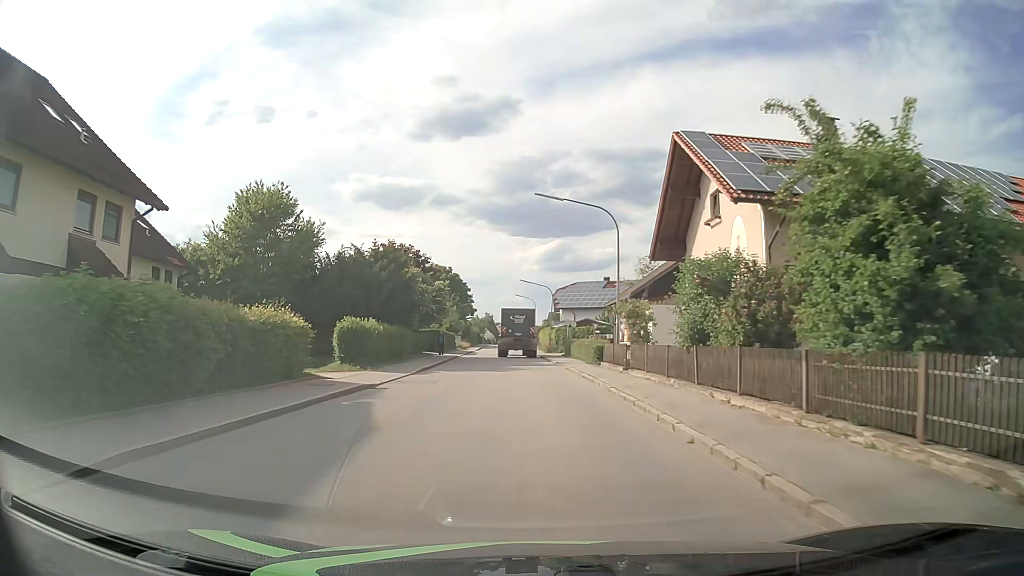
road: tertiary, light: Day
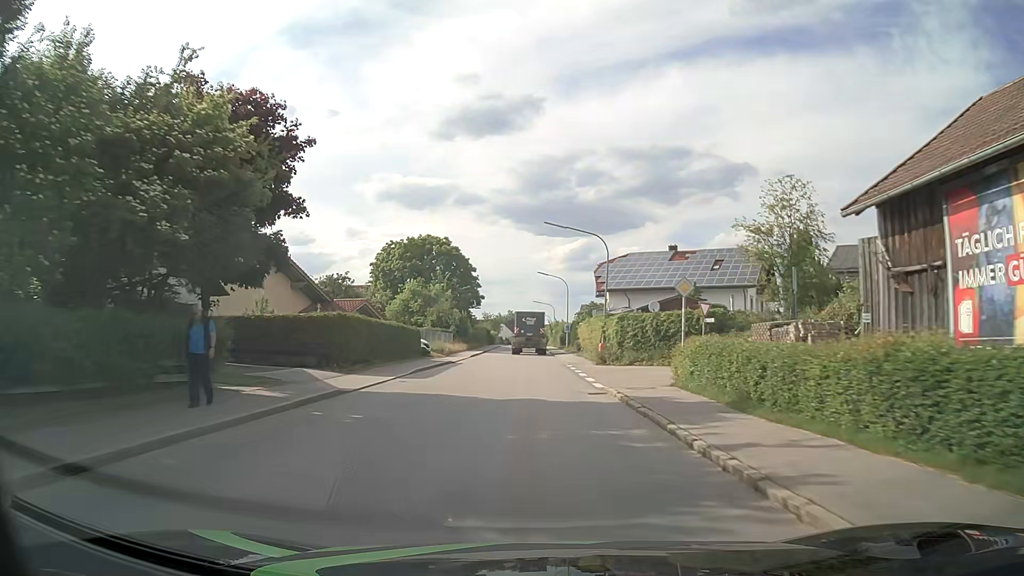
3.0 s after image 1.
(-0.7, +36.0) m; -2°
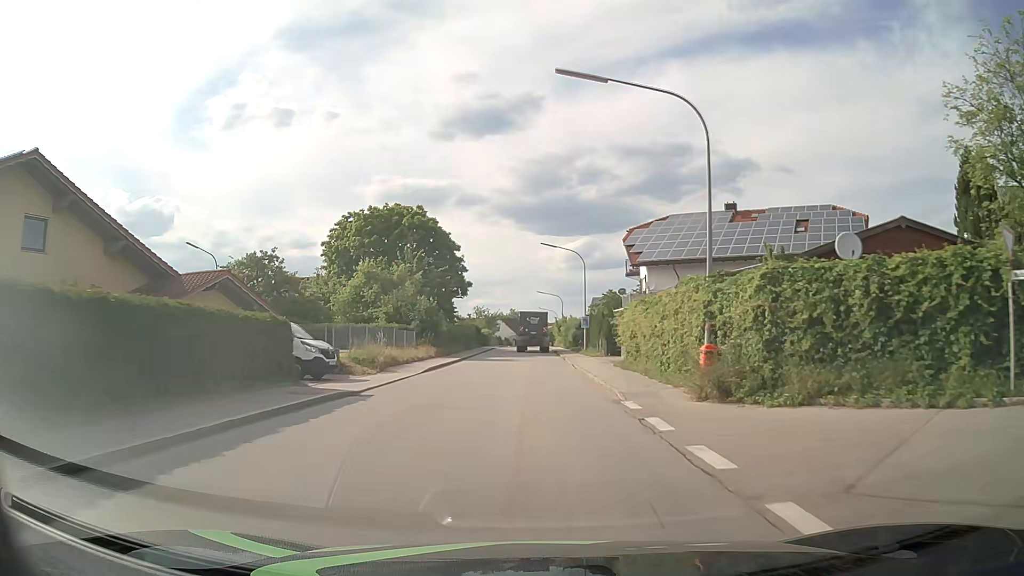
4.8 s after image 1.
(0.0, +21.9) m; 0°
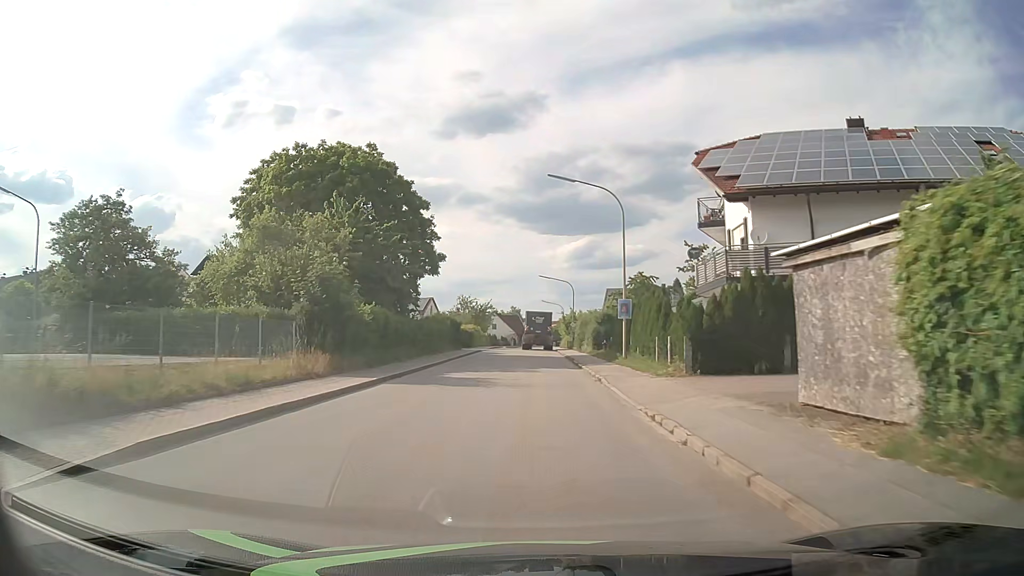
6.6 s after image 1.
(-0.1, +22.0) m; 0°
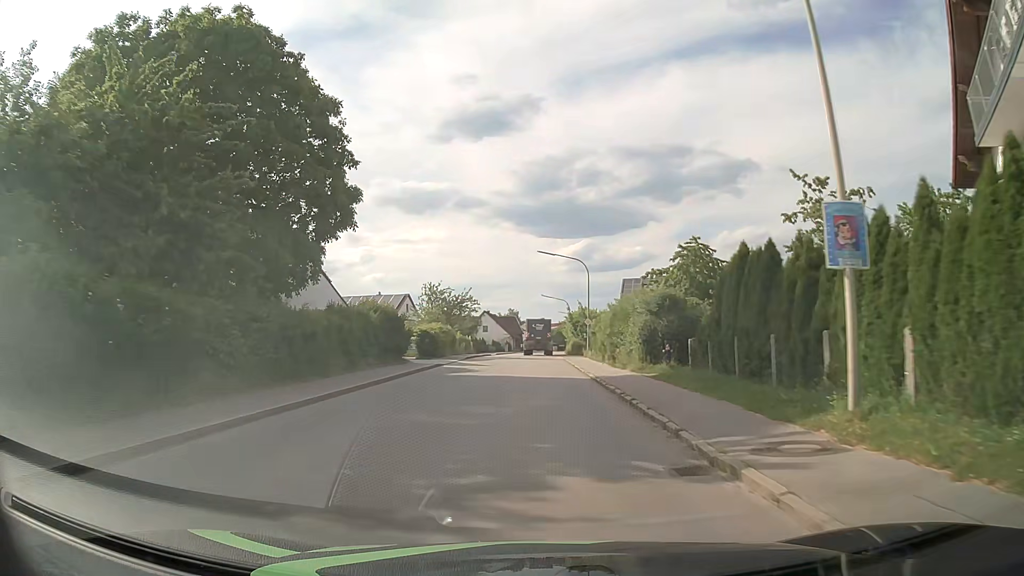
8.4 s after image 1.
(0.0, +22.1) m; -1°
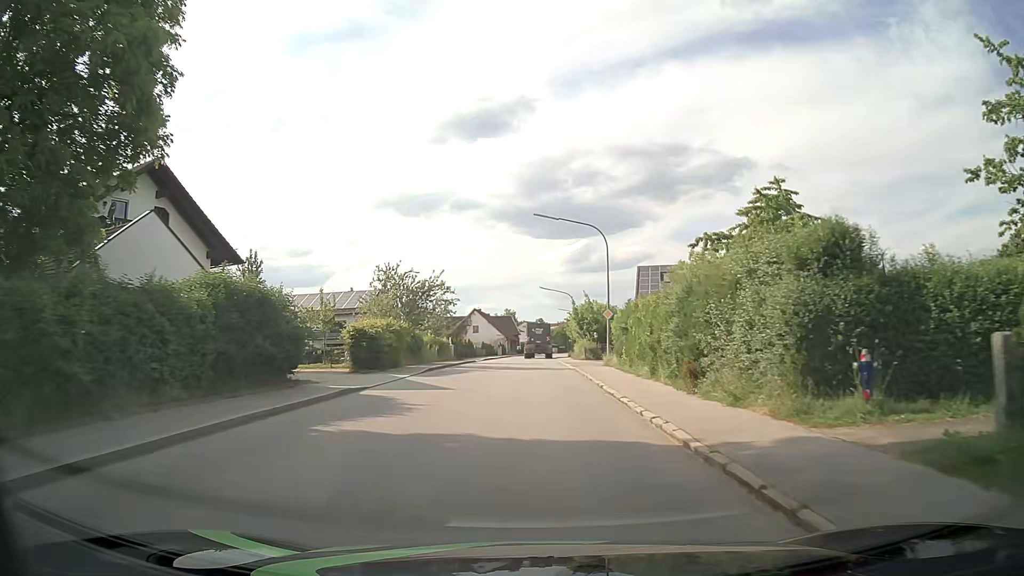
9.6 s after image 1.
(+0.1, +14.7) m; +1°
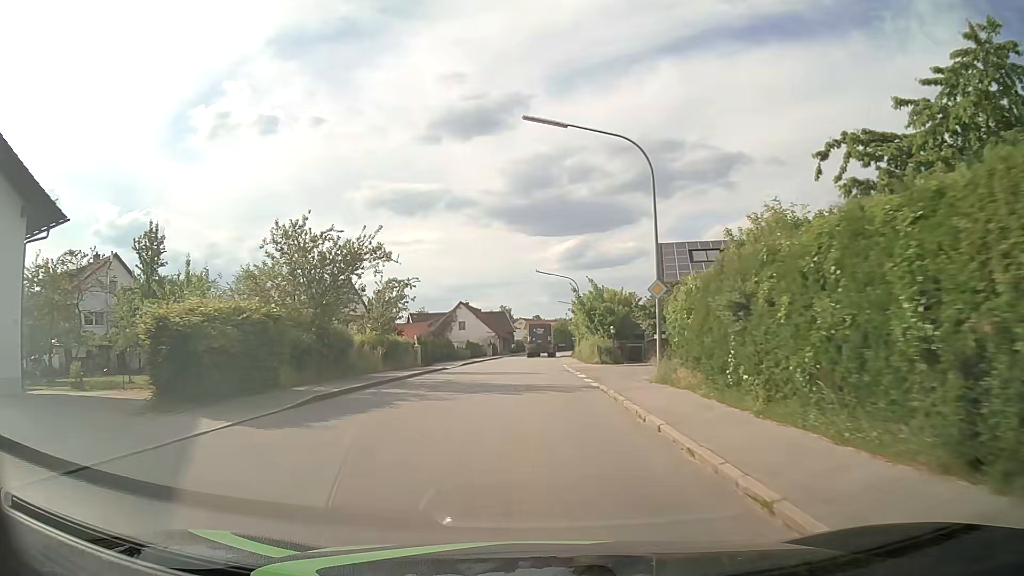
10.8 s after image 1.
(+0.1, +14.7) m; +1°
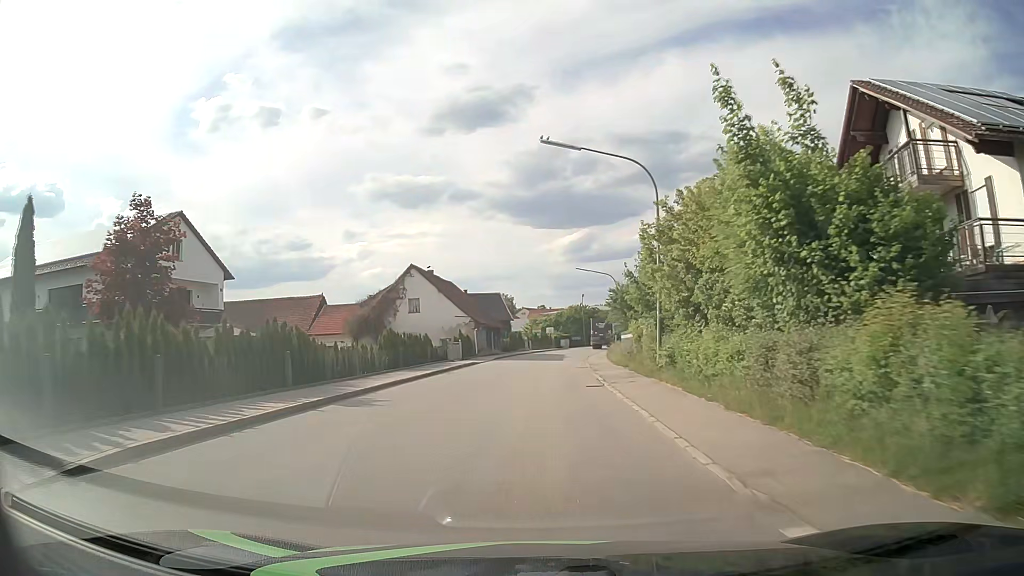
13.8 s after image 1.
(-0.2, +37.1) m; -1°
(0, +10) (0, +20) (0, +30) (+1, +40) (+2, +50) (+3, +60) (+5, +70) (+8, +79) (+11, +89) (+14, +98) m
